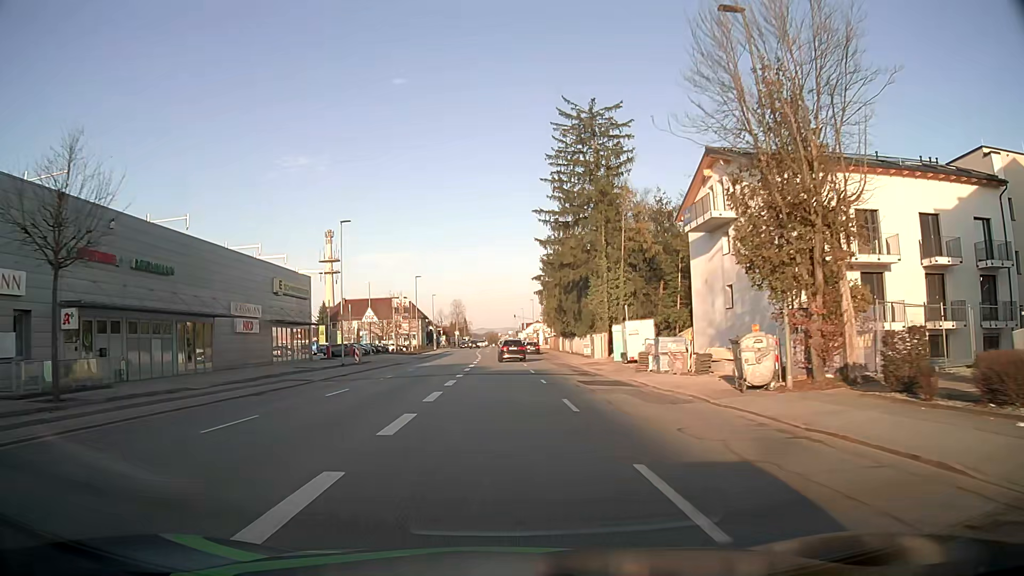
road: tertiary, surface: asphalt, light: Day
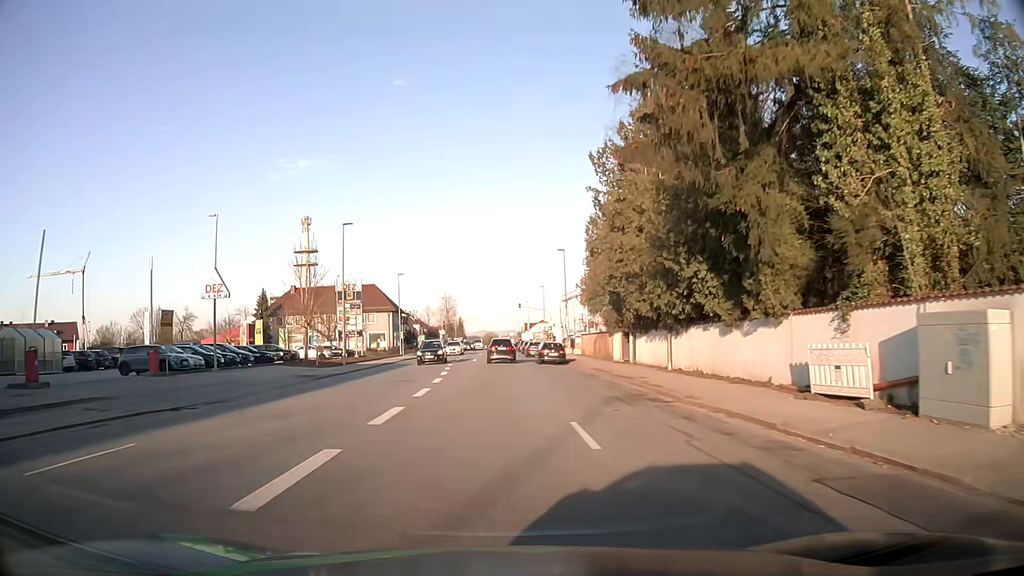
(+0.1, +40.7) m; 0°
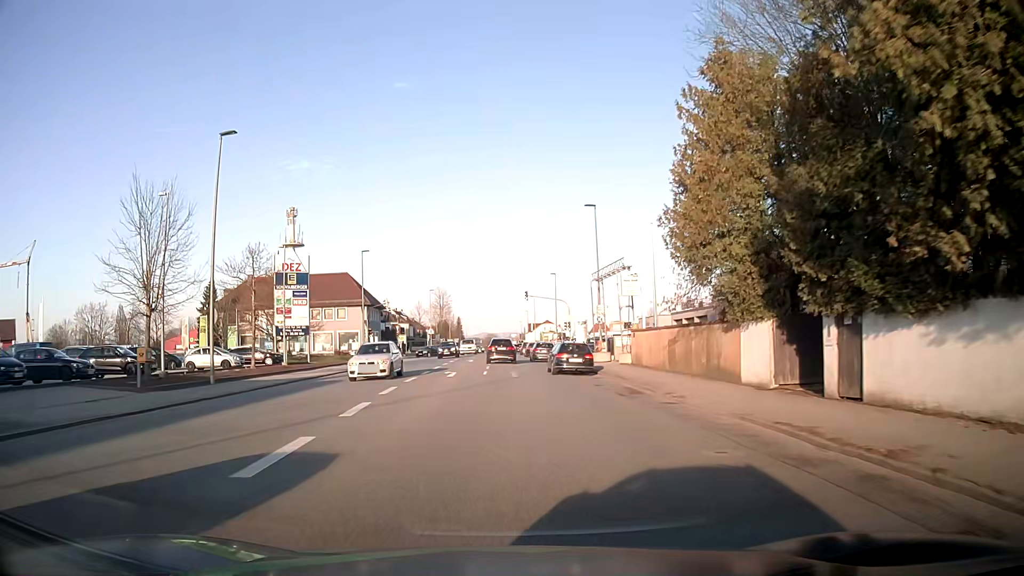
(-0.2, +22.7) m; 0°
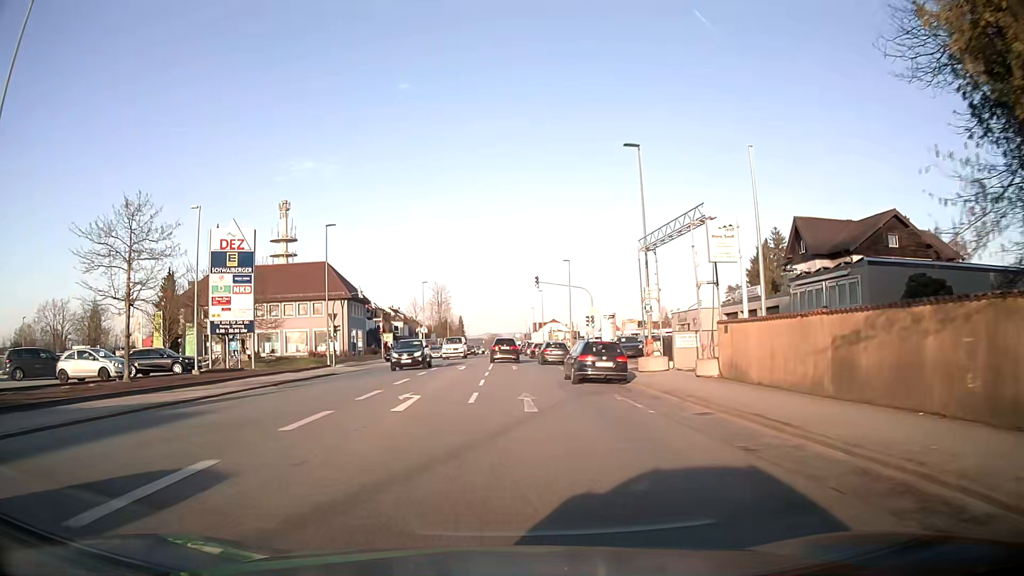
(-0.1, +14.1) m; -1°
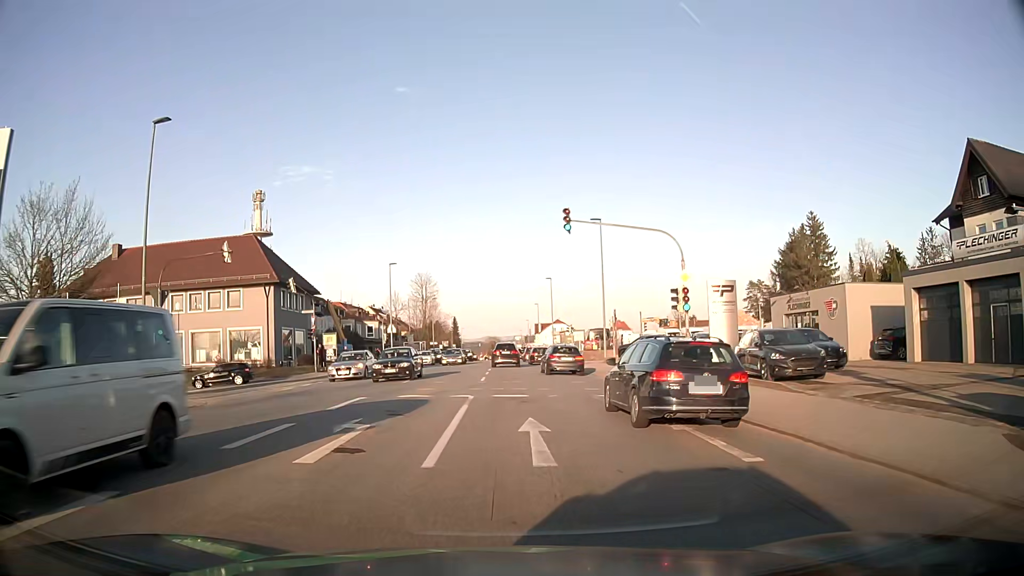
(-0.1, +25.8) m; 0°
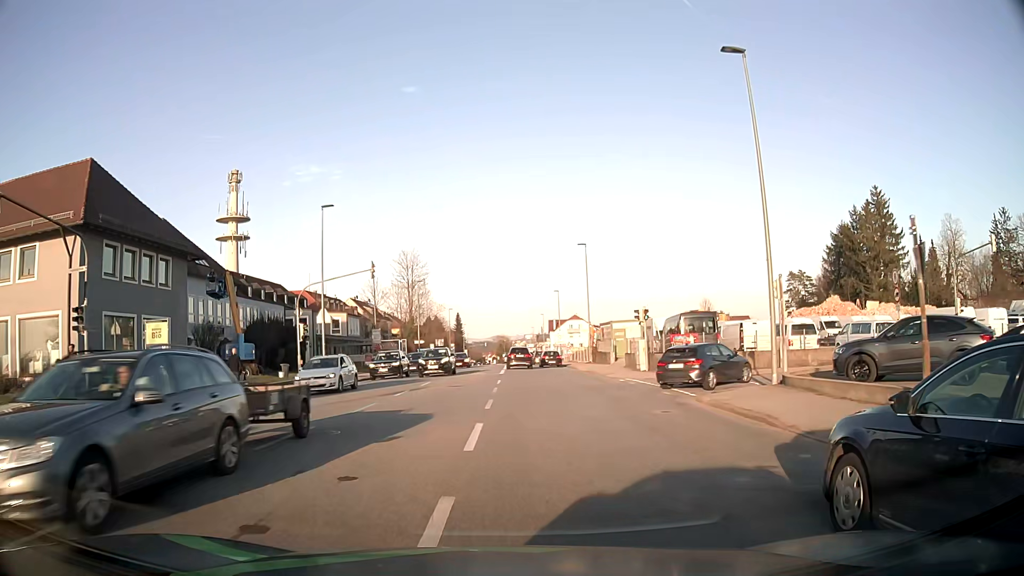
(-0.5, +29.1) m; -1°
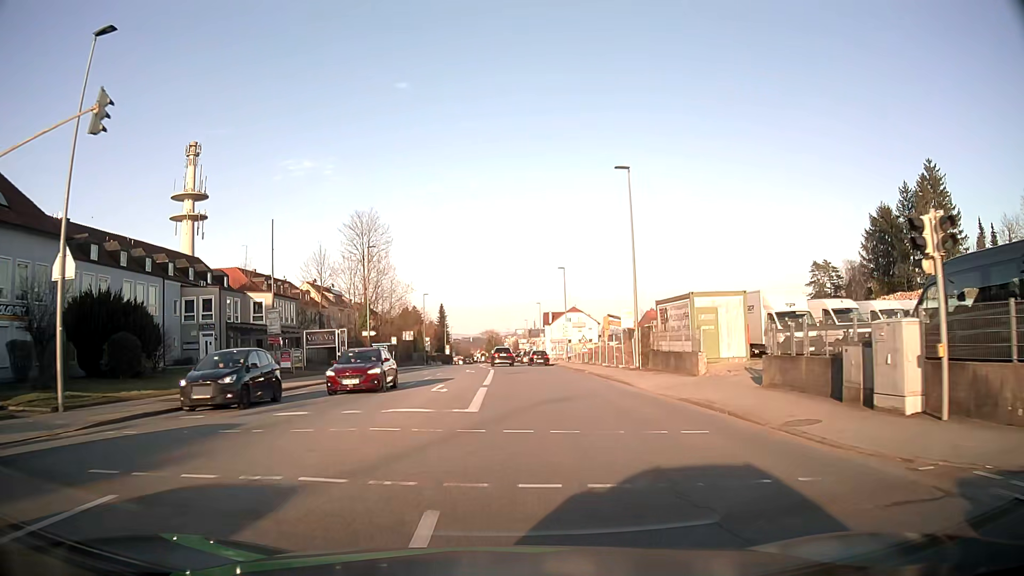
(+0.1, +24.7) m; +1°
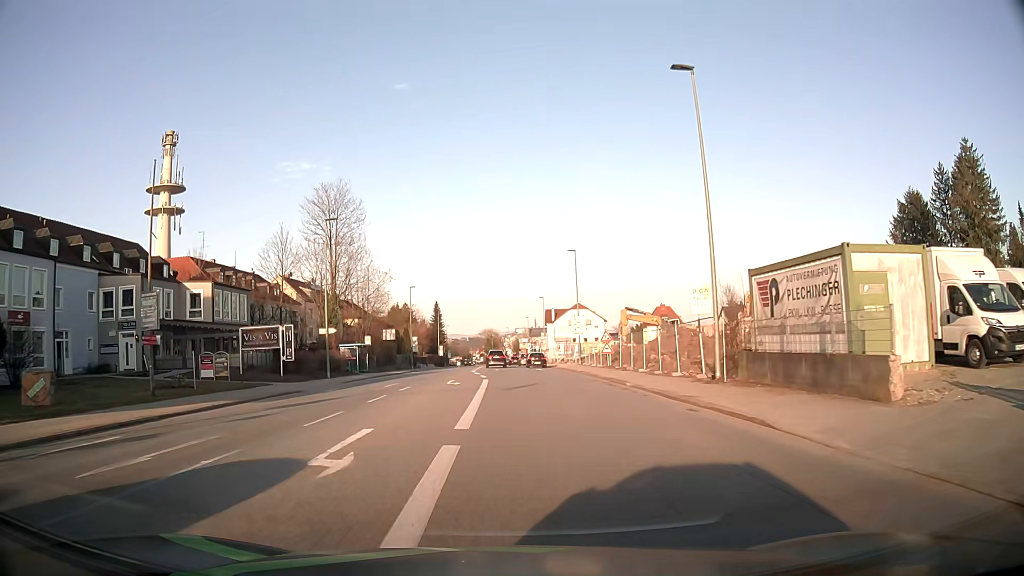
(+0.1, +13.1) m; 0°
(0, +10) (0, +20) (0, +30) (0, +40) (0, +50) (0, +60) (0, +70) (0, +80) (0, +90) (0, +100) m
